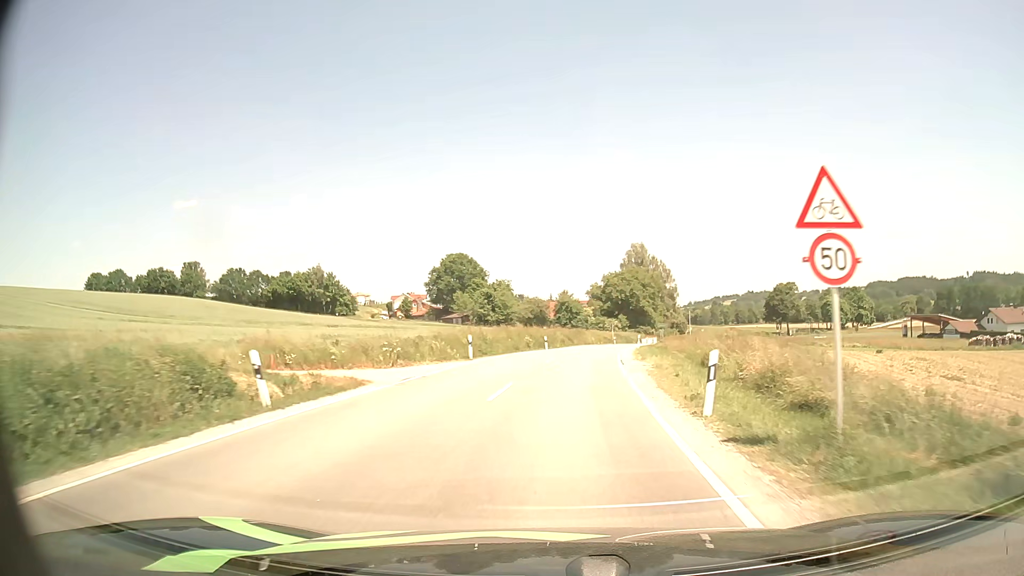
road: secondary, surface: asphalt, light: Day
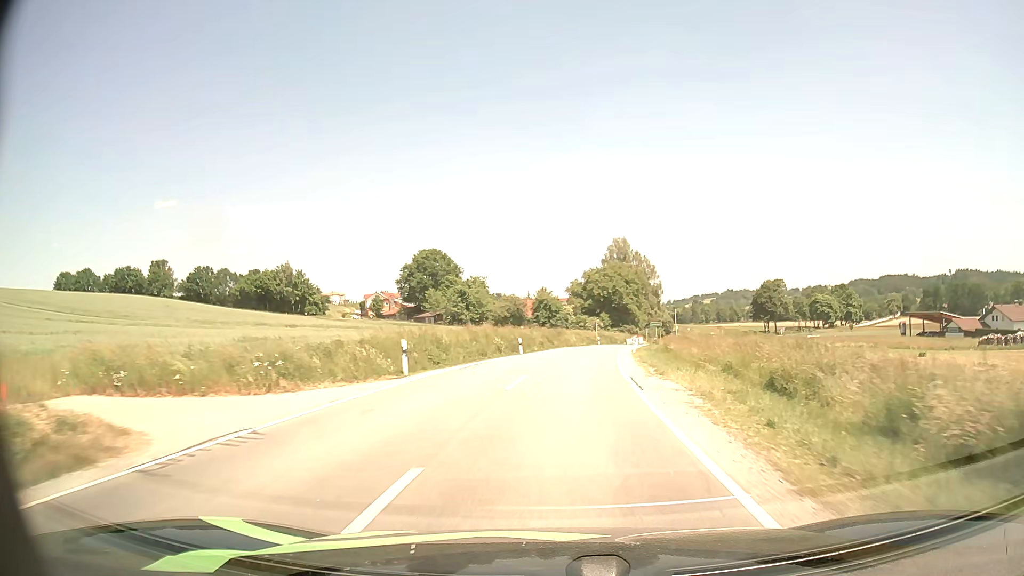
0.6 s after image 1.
(+0.2, +9.6) m; +2°
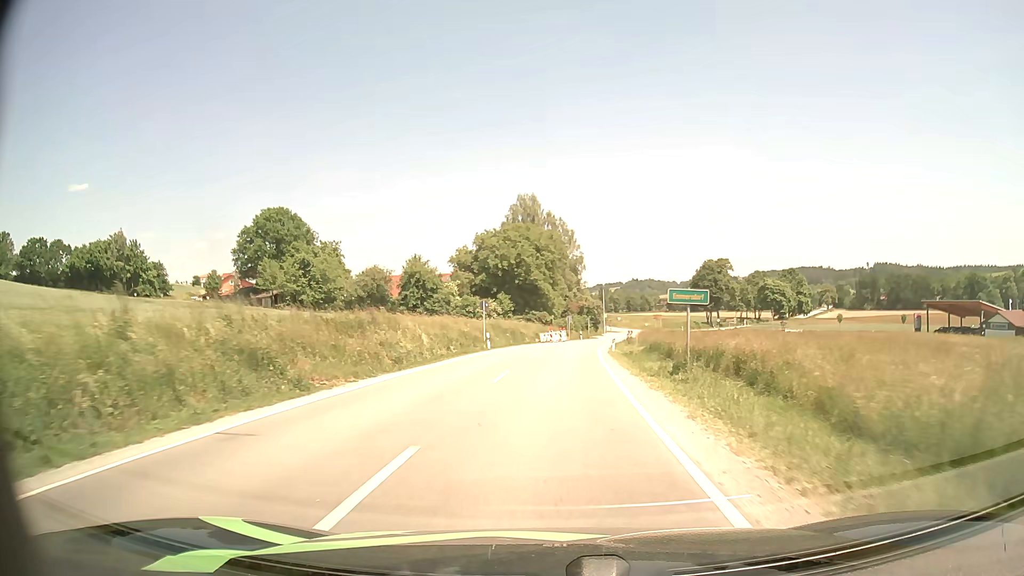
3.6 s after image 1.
(+3.9, +46.9) m; +8°
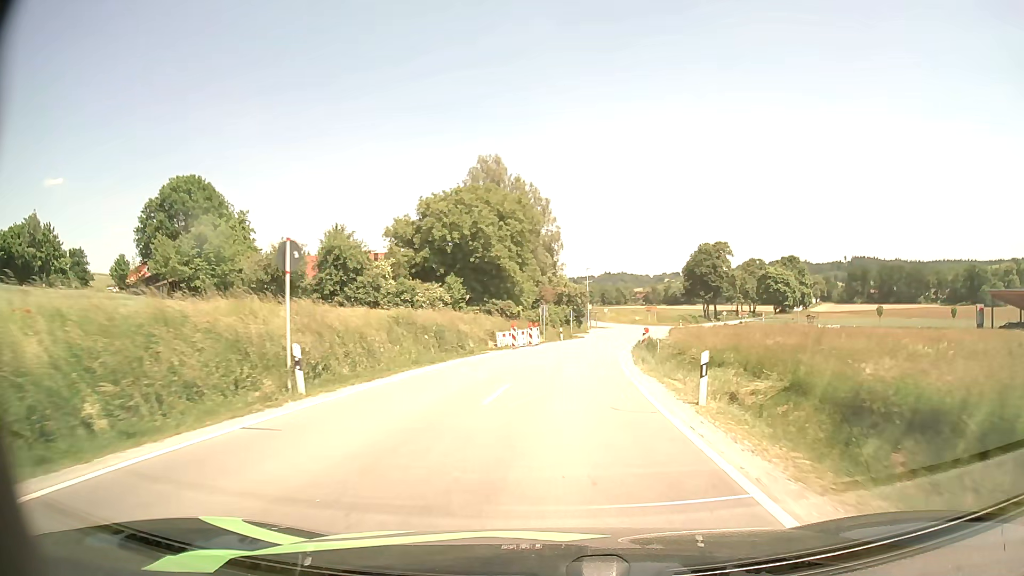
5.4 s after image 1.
(+0.5, +27.6) m; +2°
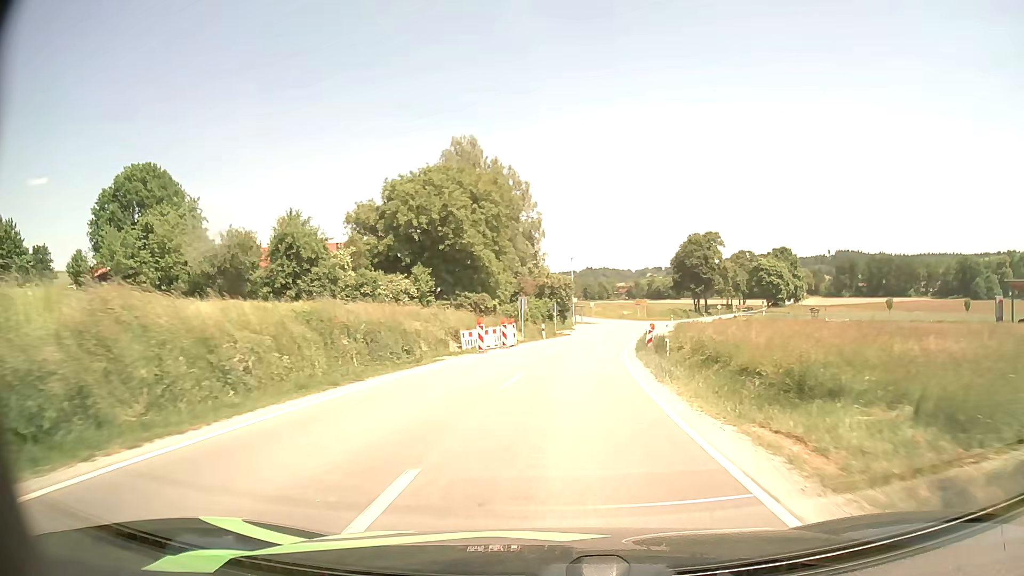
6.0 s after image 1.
(+0.1, +9.0) m; +2°
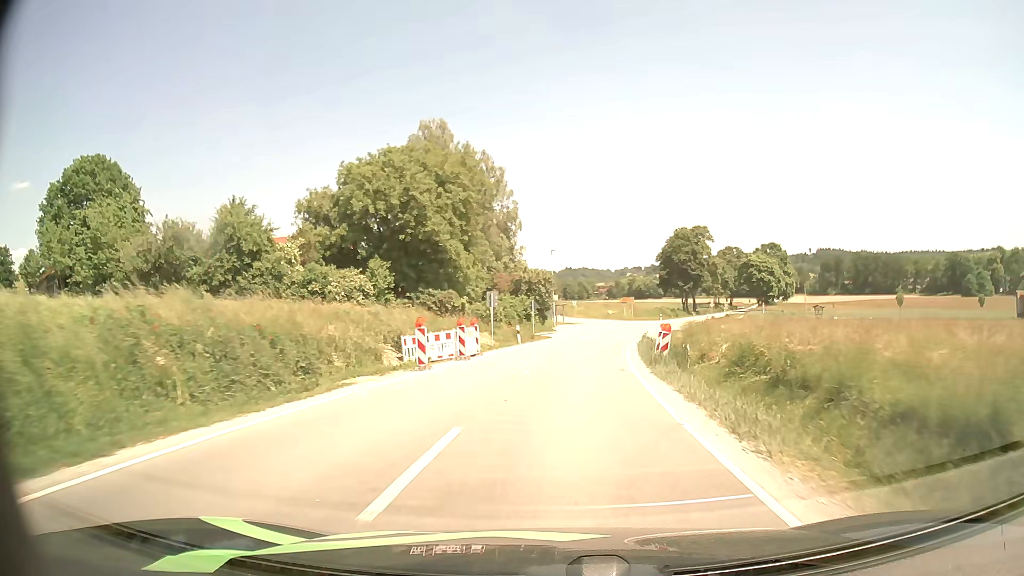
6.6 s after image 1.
(+0.1, +9.1) m; +2°
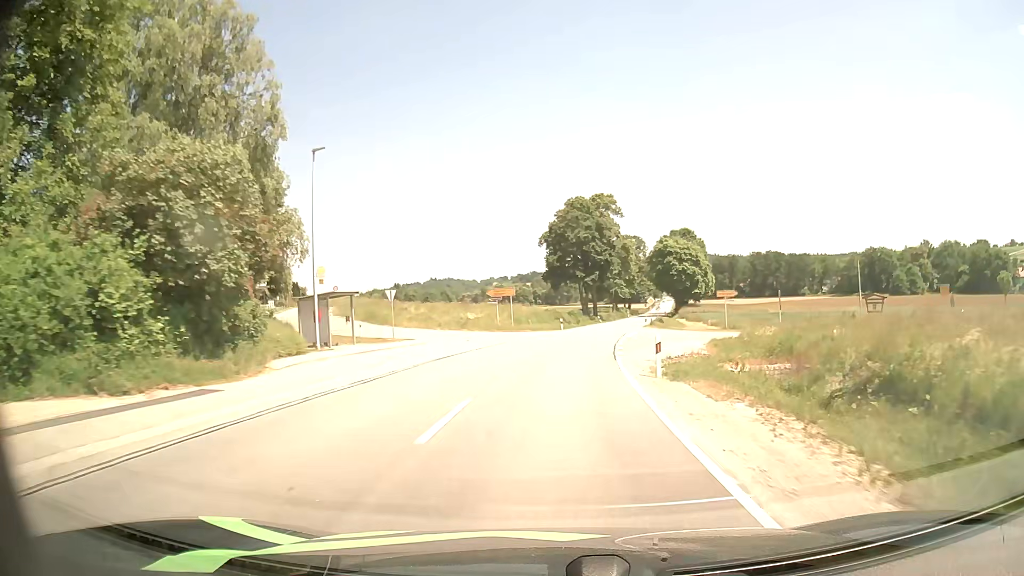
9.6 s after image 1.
(+4.3, +45.9) m; +11°
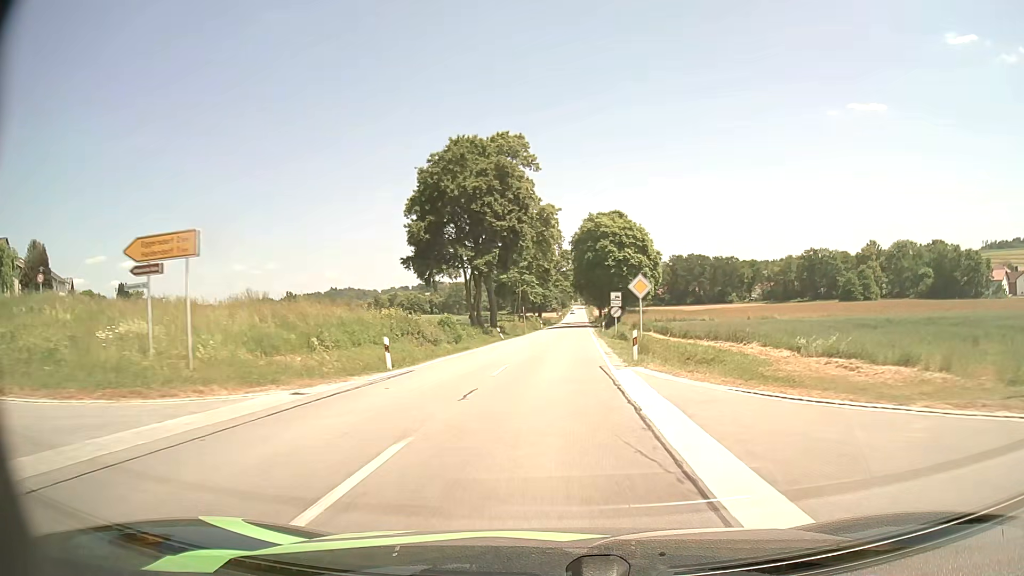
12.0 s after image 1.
(+2.9, +39.2) m; +8°
(0, +10) (0, +20) (+1, +30) (+1, +40) (+2, +50) (+2, +60) (+3, +70) (+4, +80) (+4, +90) (+5, +100) m
